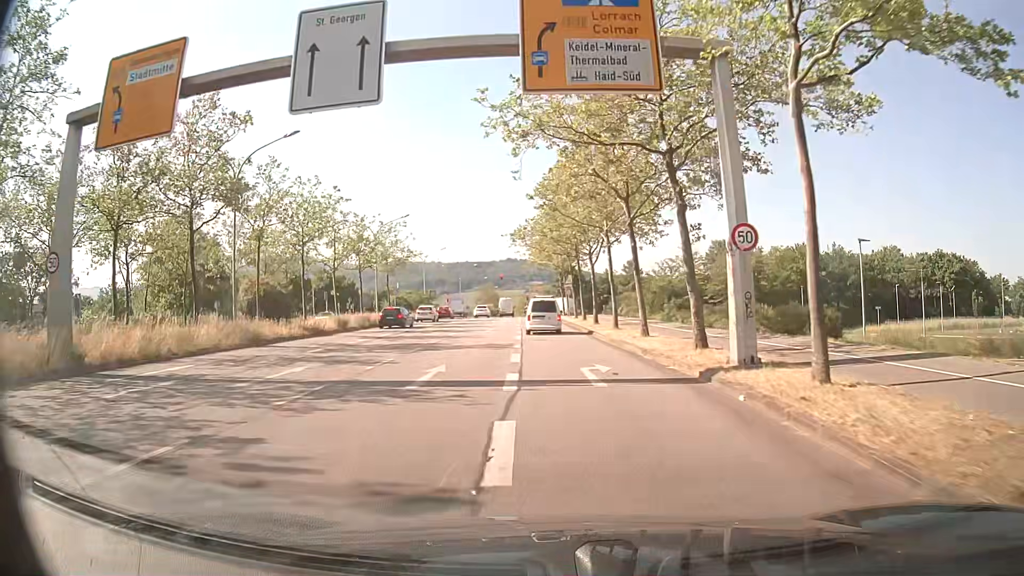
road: primary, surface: asphalt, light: Day
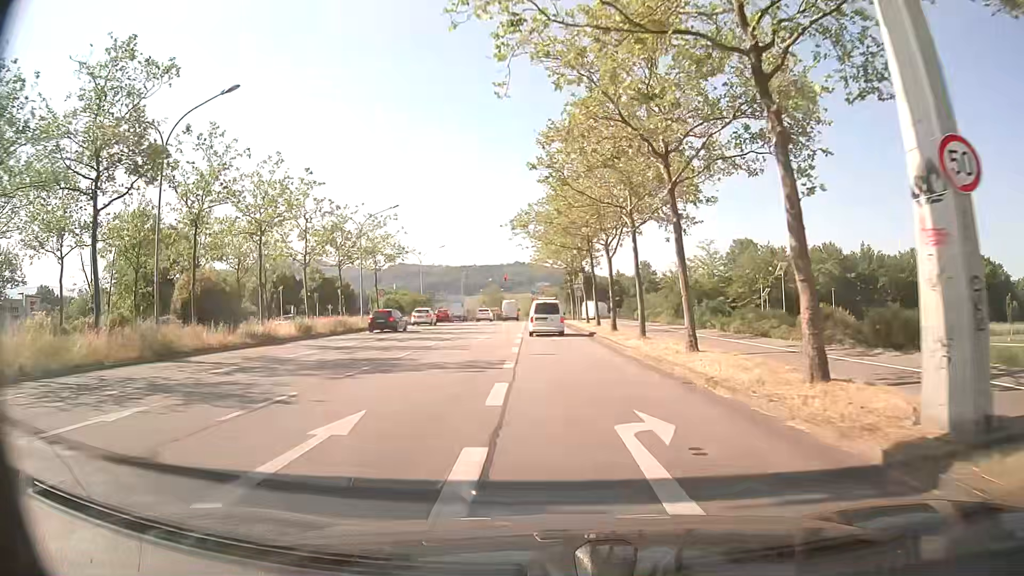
(0.0, +7.6) m; 0°
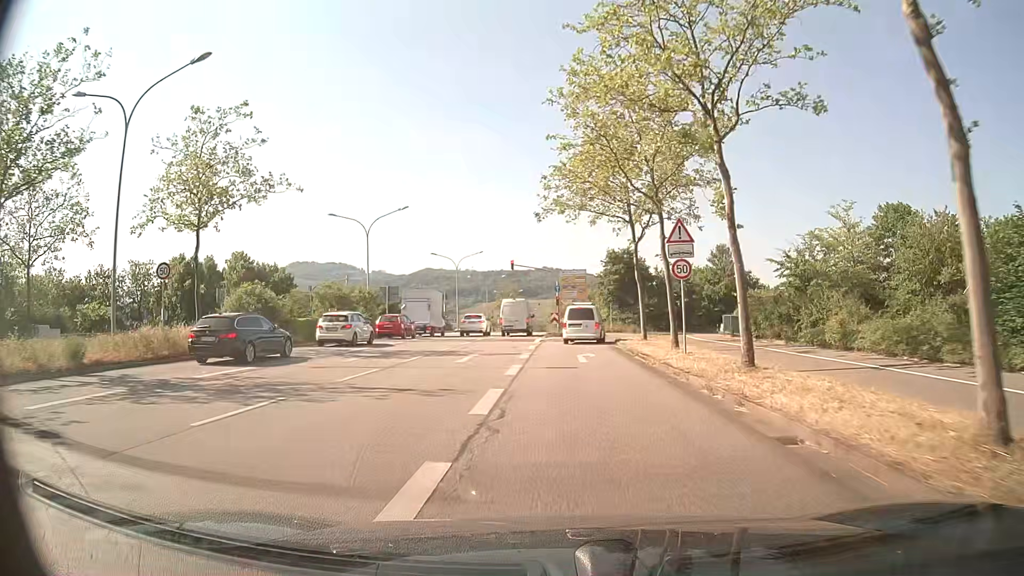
(-1.2, +36.6) m; -2°
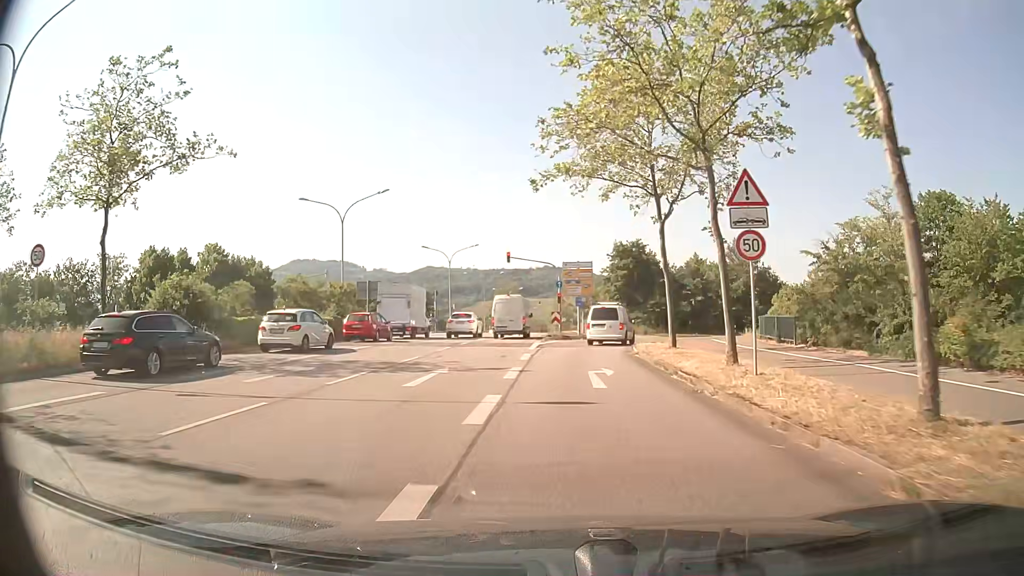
(-0.1, +6.8) m; -1°
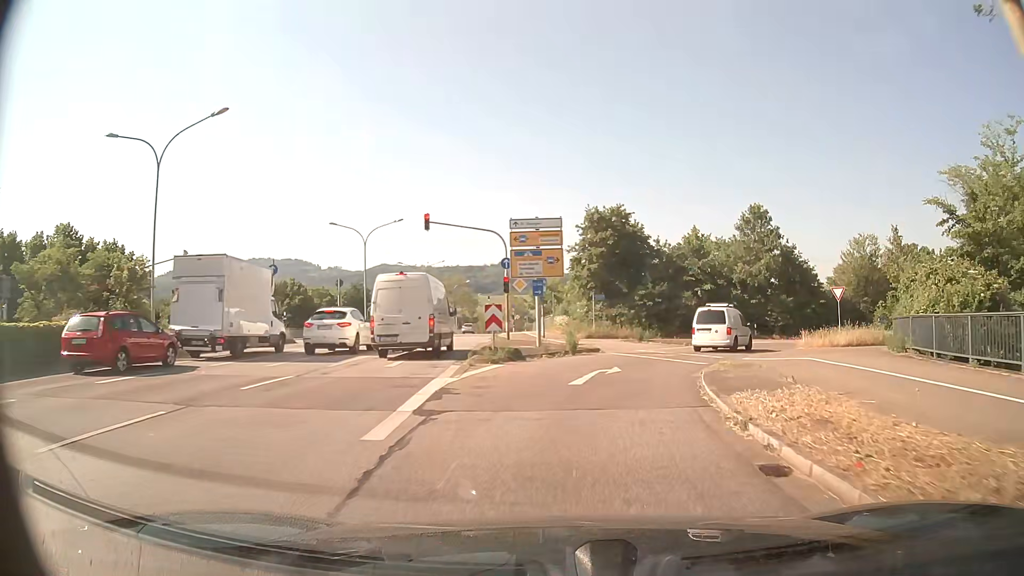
(+0.5, +19.2) m; +4°
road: primary_link
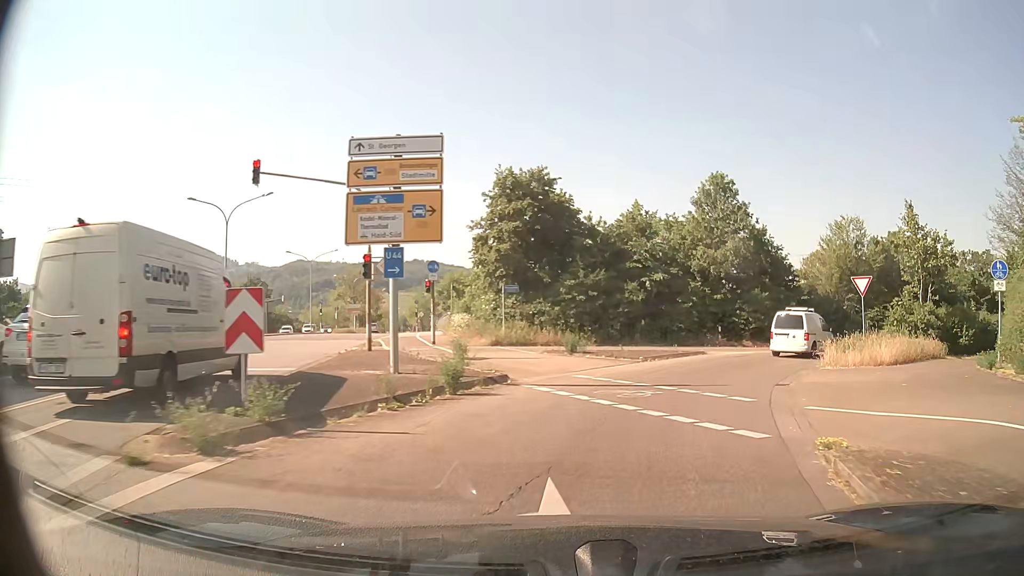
(+0.6, +11.8) m; +7°
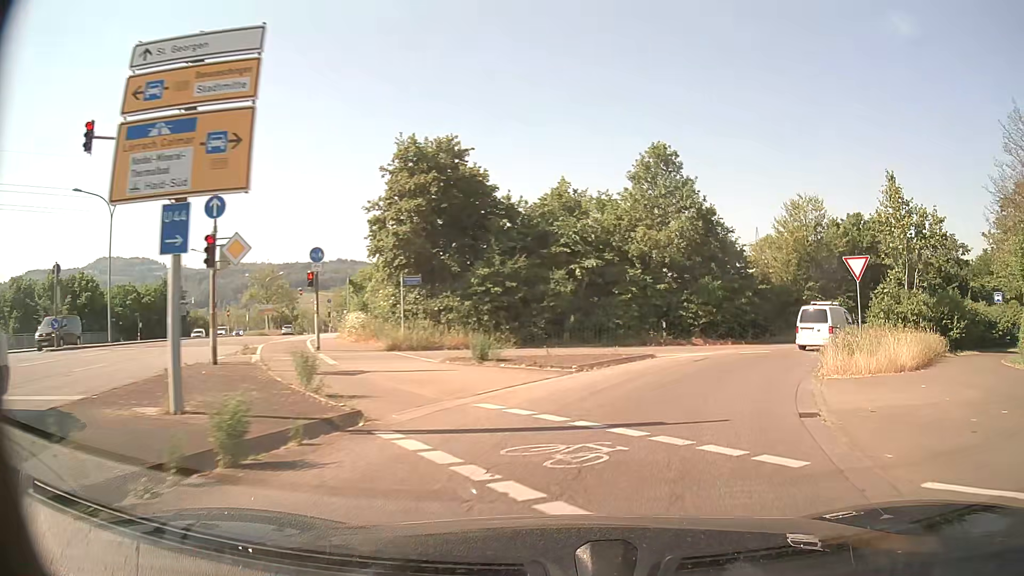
(+0.3, +5.7) m; +7°
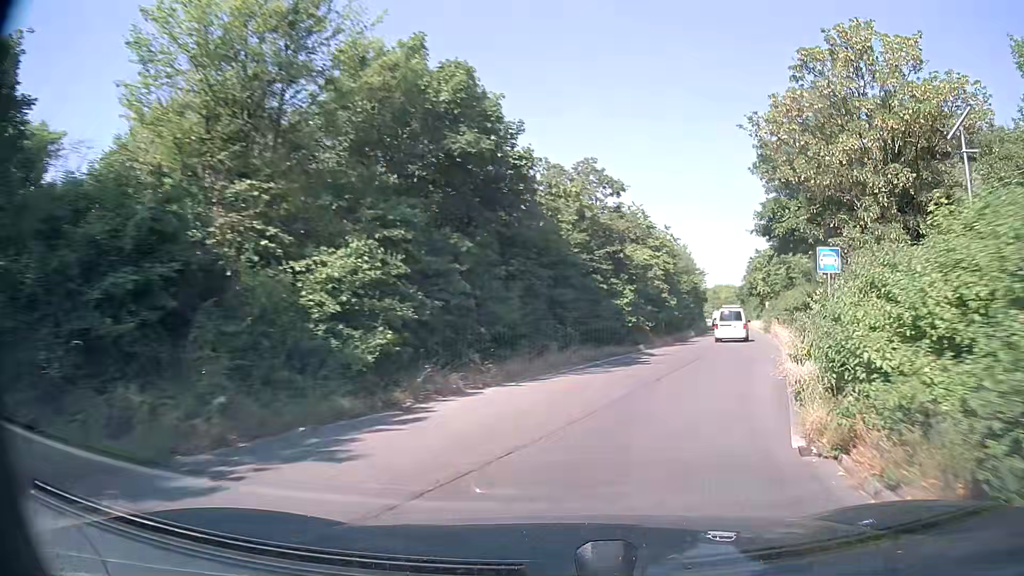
(+10.9, +27.6) m; +42°
(+1, +10) (+4, +20) (+7, +29) (+10, +39) (+13, +48) (+16, +58) (+19, +67) (+21, +77) (+24, +87) (+26, +96) m
